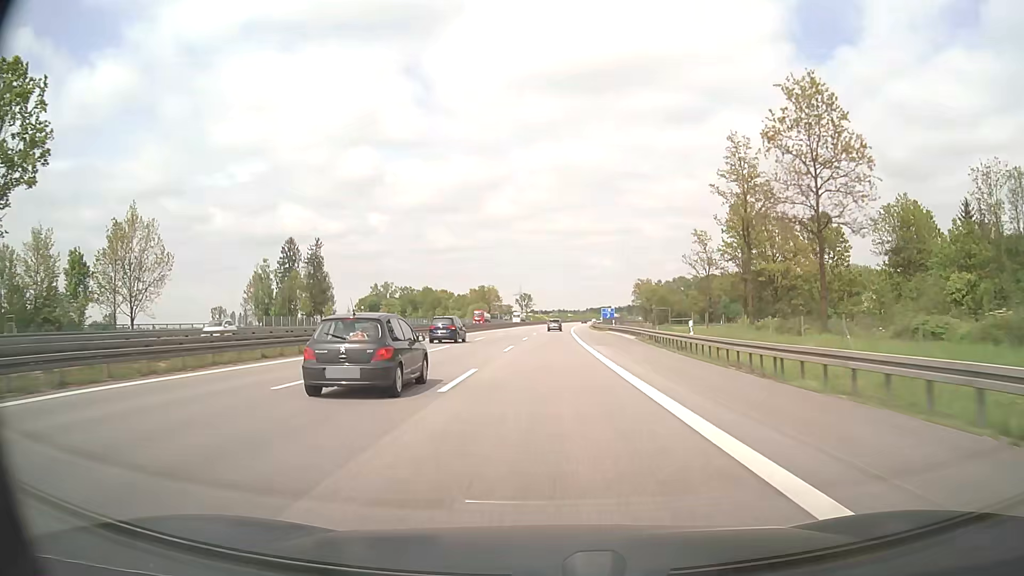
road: motorway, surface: asphalt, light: Day
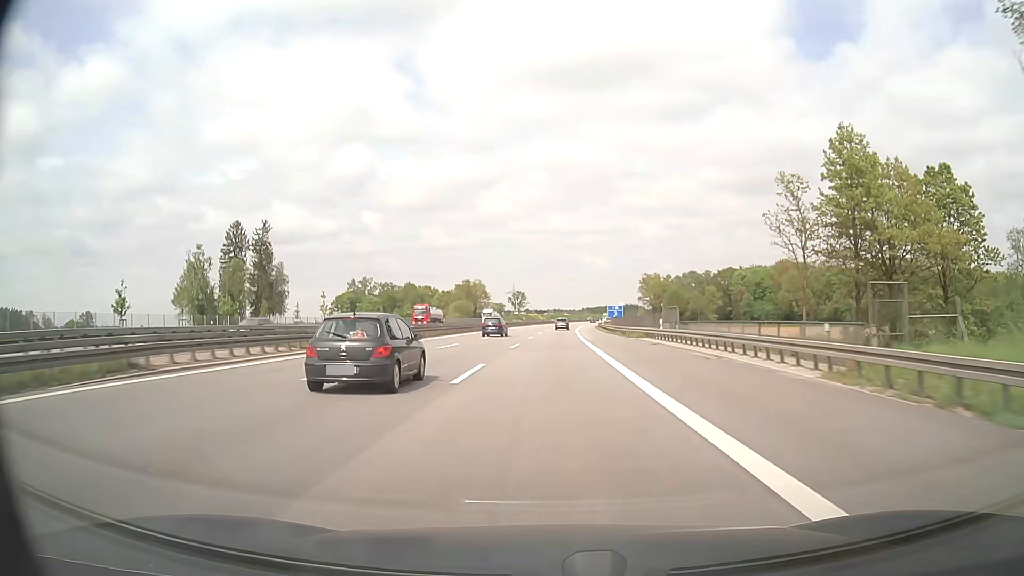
(+0.2, +34.4) m; +1°
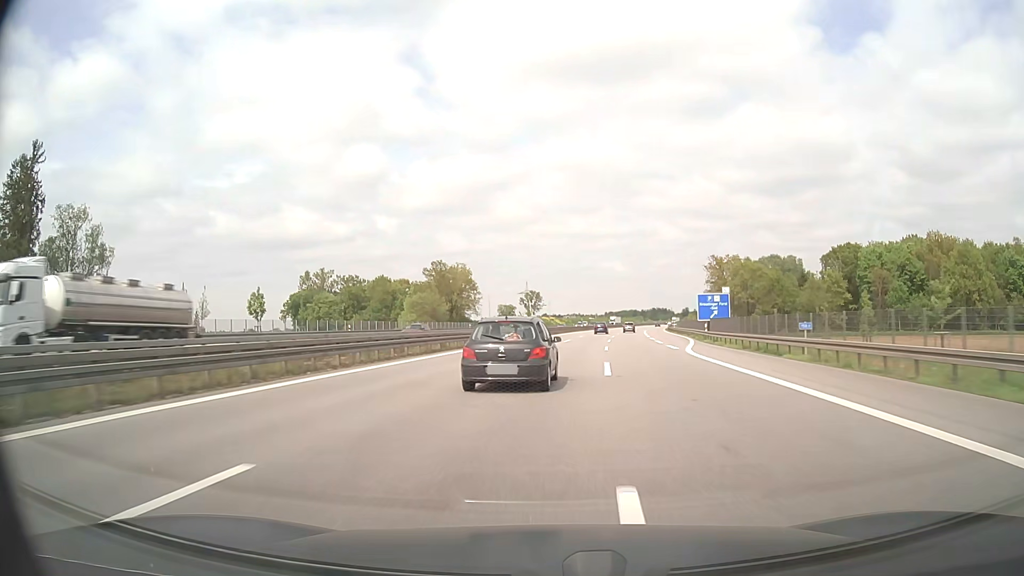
(-0.3, +86.8) m; -2°
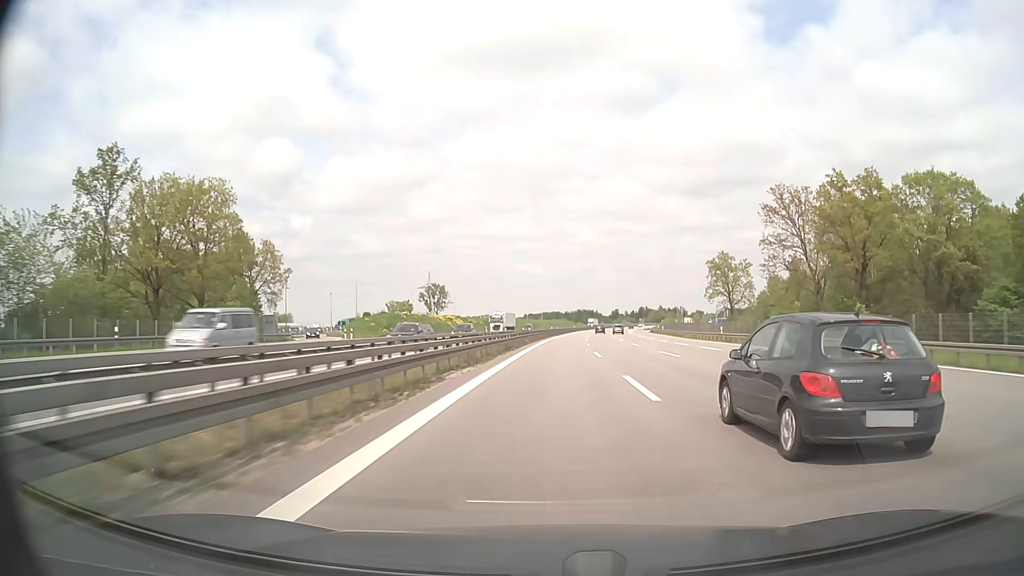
(+4.3, +96.5) m; +7°
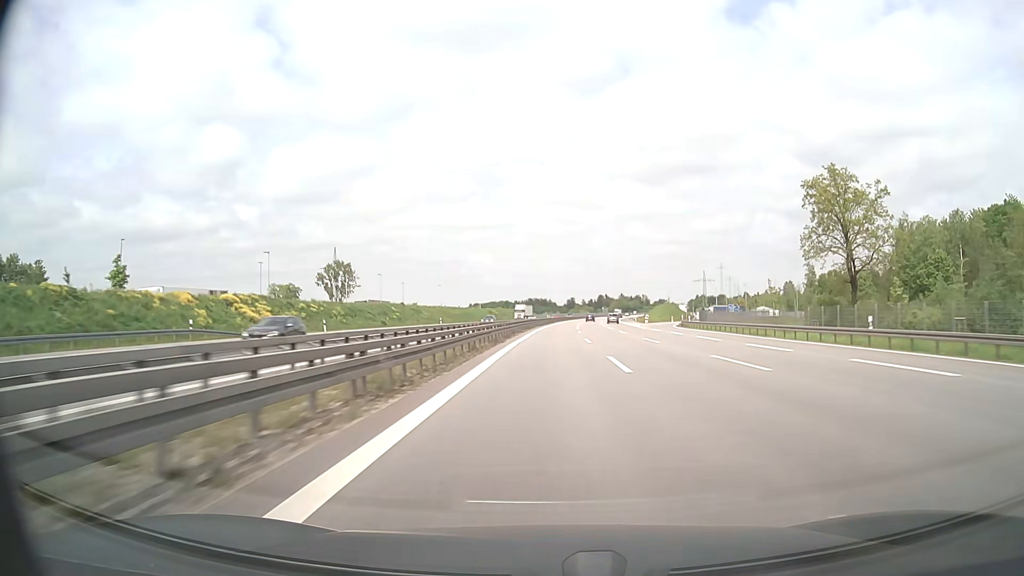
(+3.2, +86.2) m; +4°
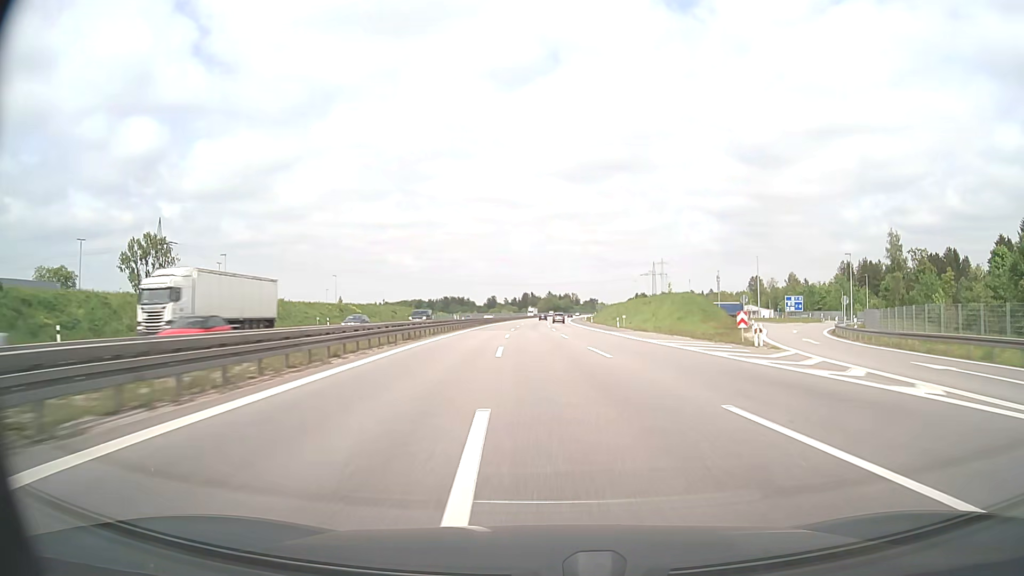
(+4.3, +84.4) m; +6°
